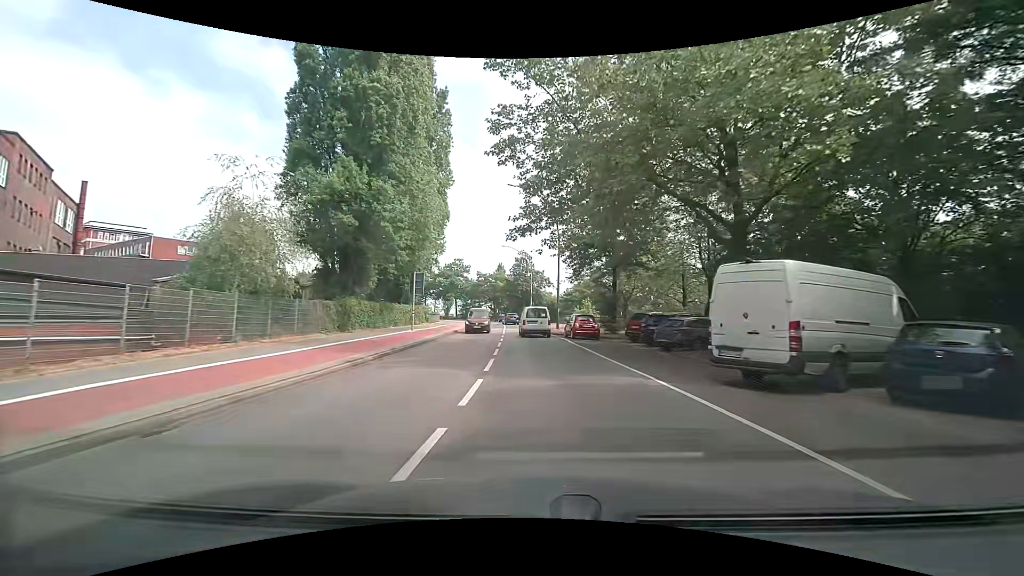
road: secondary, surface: asphalt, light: Day
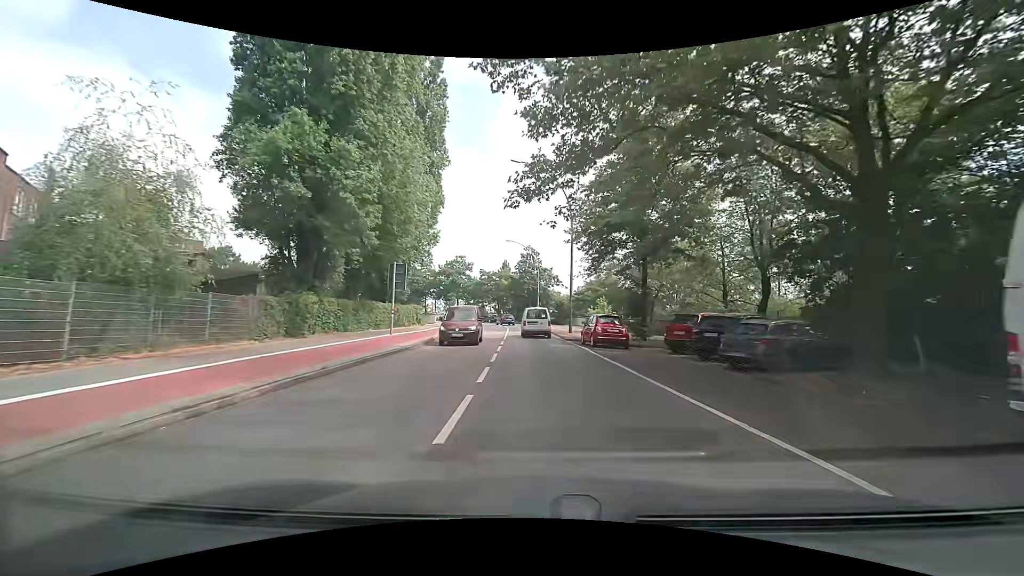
(0.0, +6.7) m; +1°
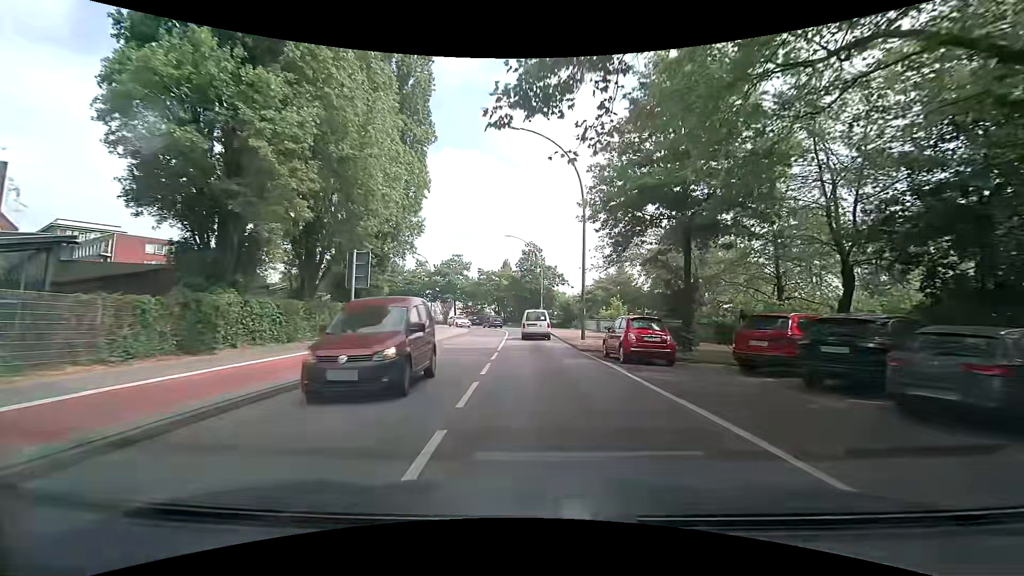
(-0.1, +6.8) m; -1°
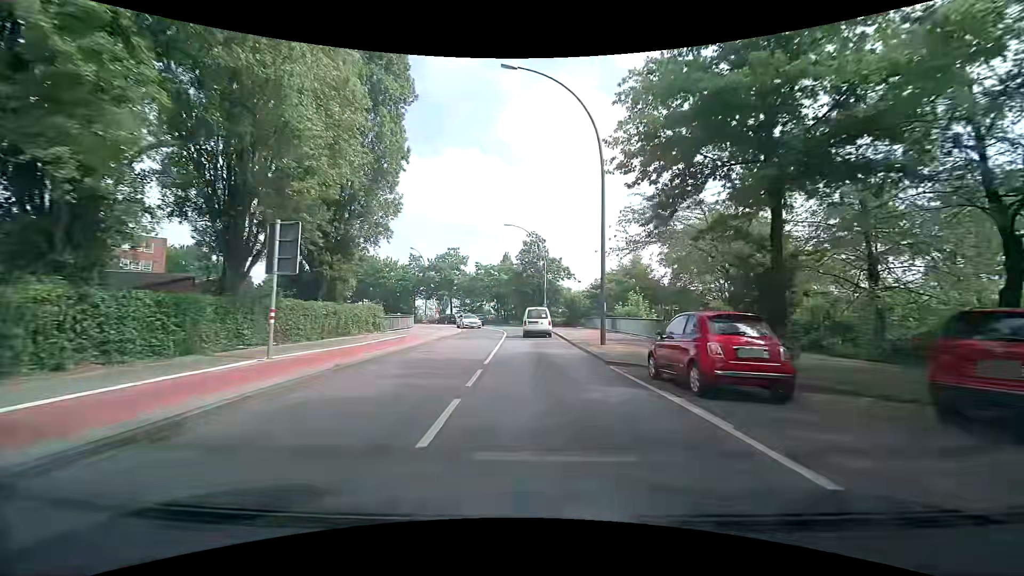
(0.0, +6.7) m; -1°
